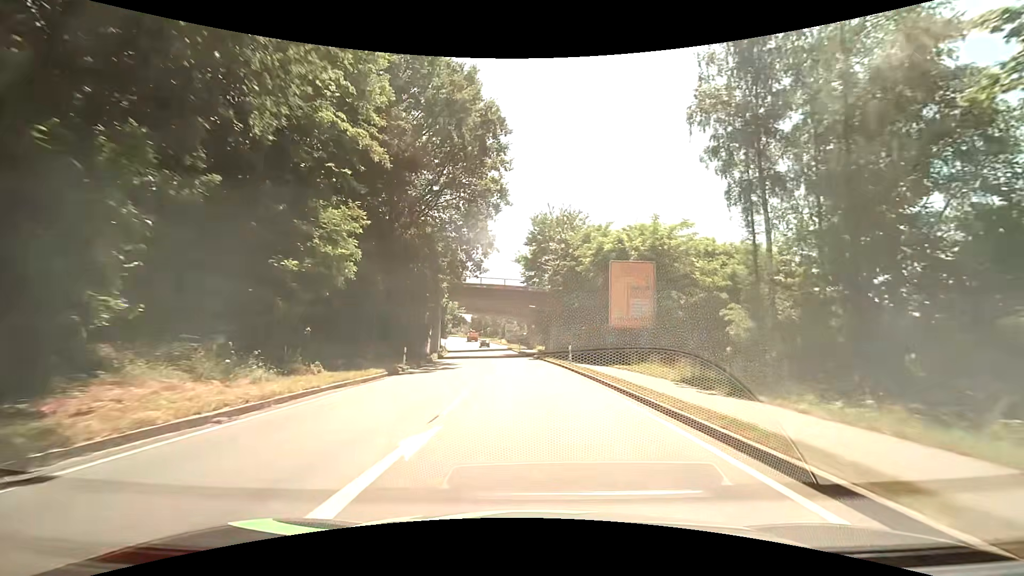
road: primary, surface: asphalt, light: Day
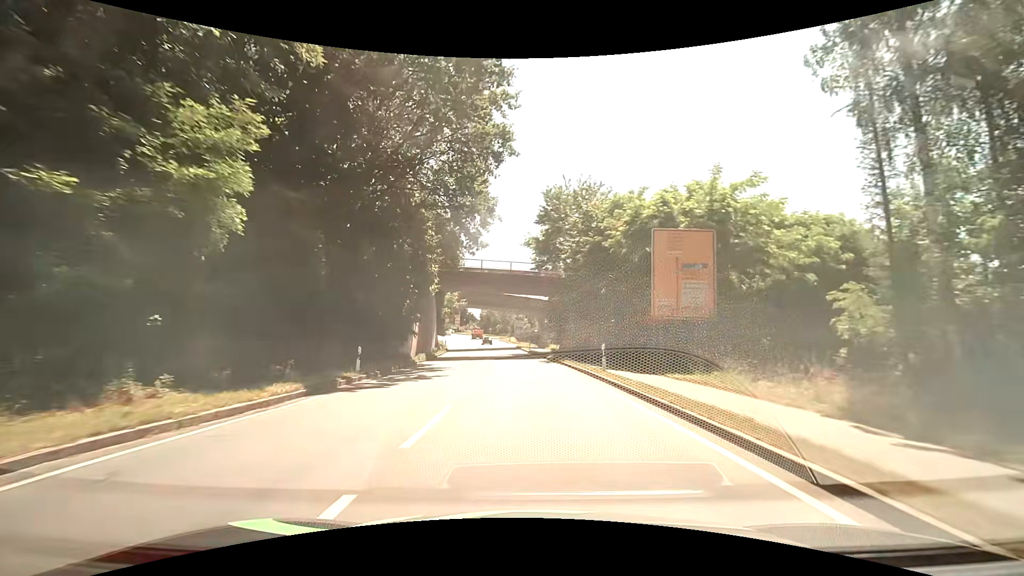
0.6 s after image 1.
(-0.1, +9.3) m; -2°
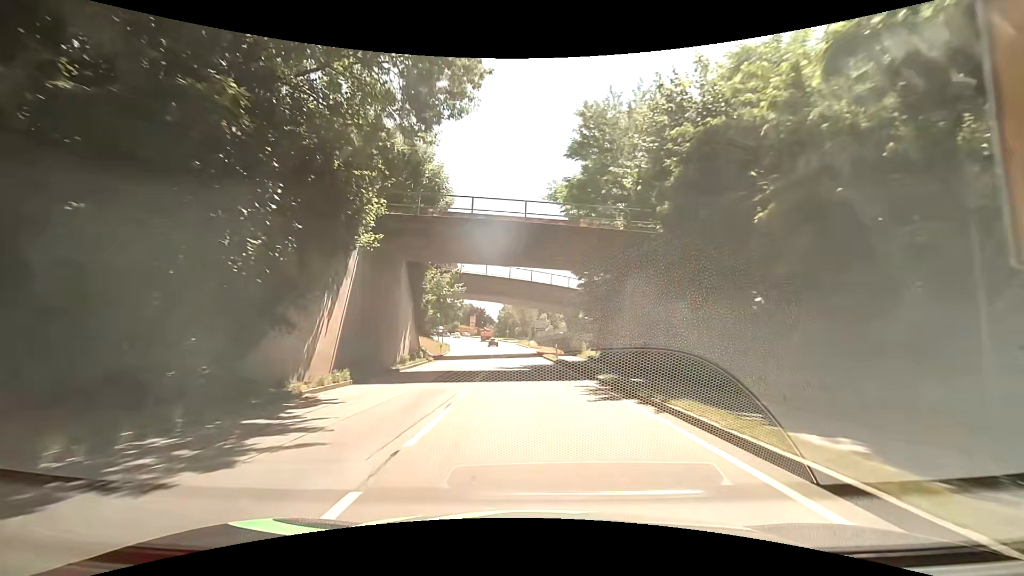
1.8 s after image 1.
(-0.3, +17.8) m; -2°
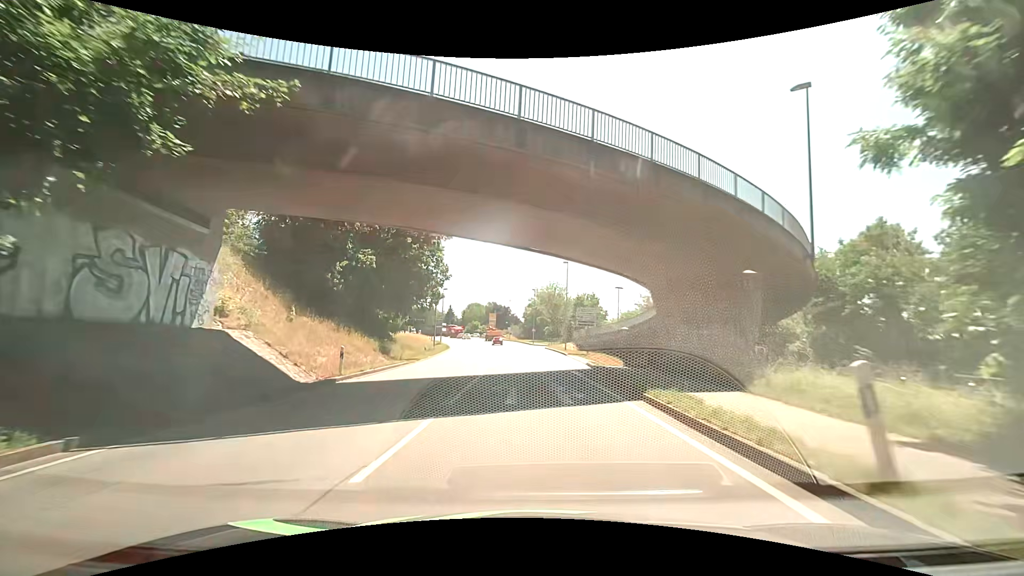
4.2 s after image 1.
(-1.1, +31.8) m; -5°
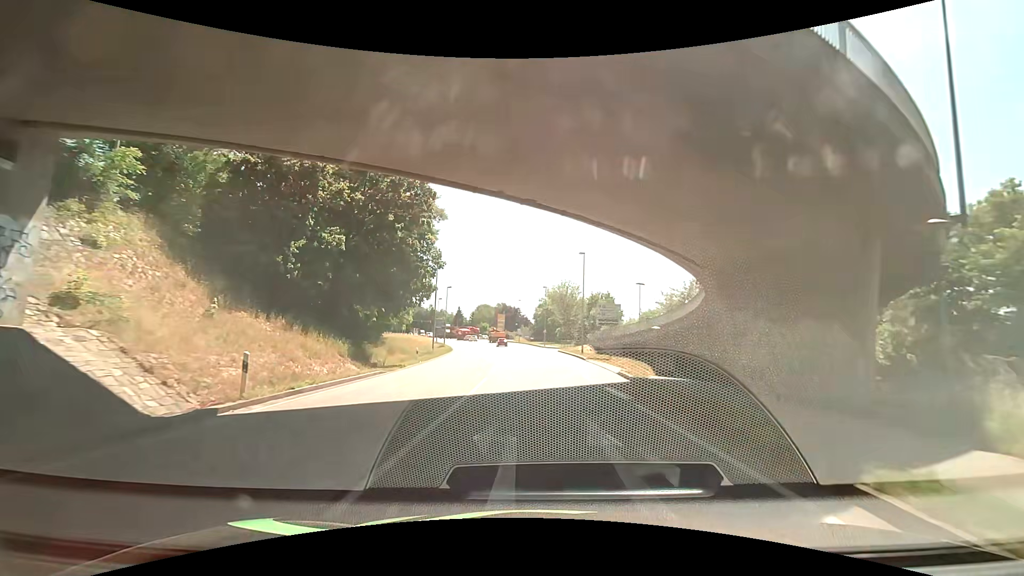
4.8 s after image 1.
(0.0, +7.1) m; 0°
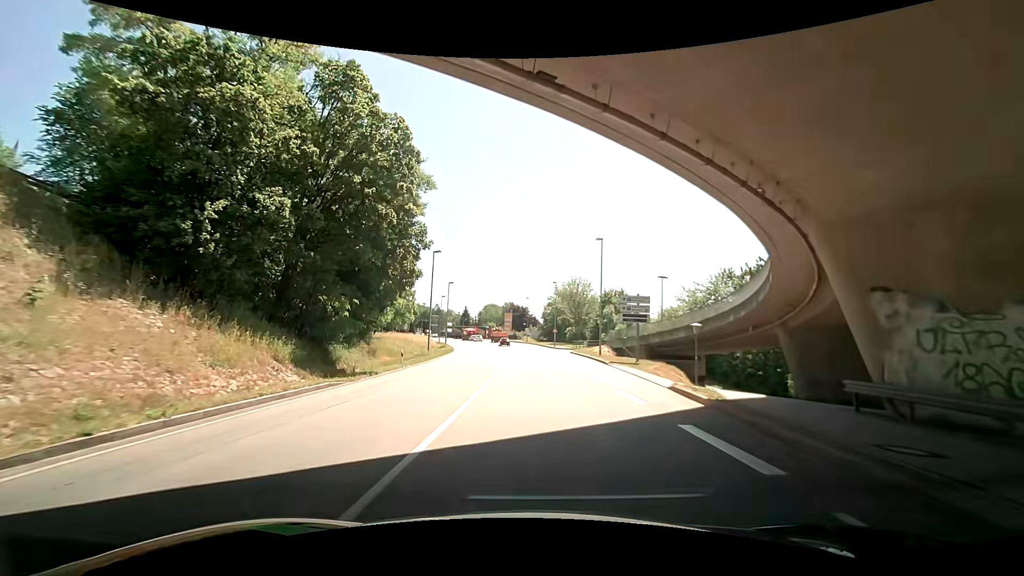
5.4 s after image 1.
(-0.1, +6.8) m; -1°
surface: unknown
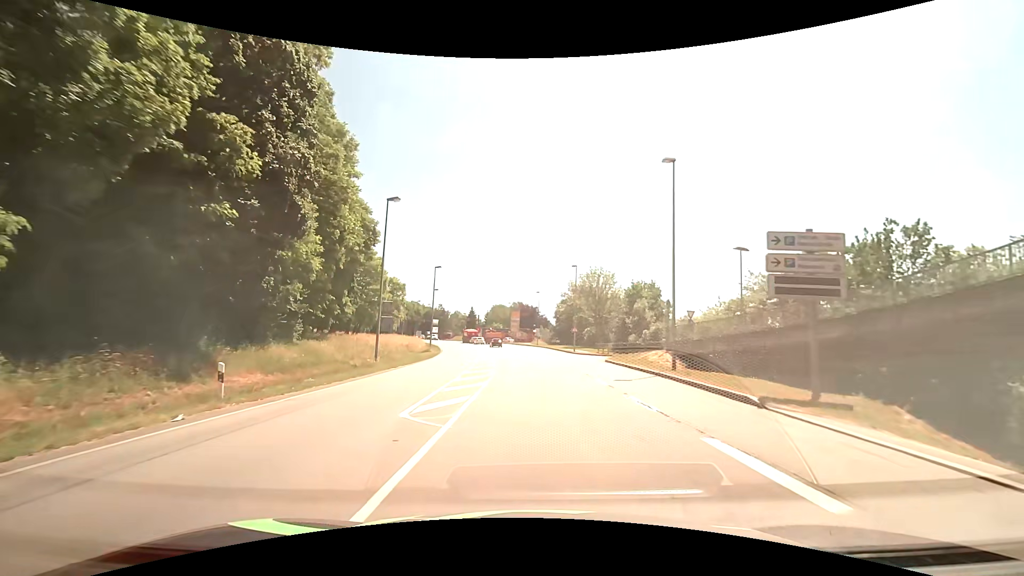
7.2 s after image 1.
(-0.2, +18.9) m; -1°
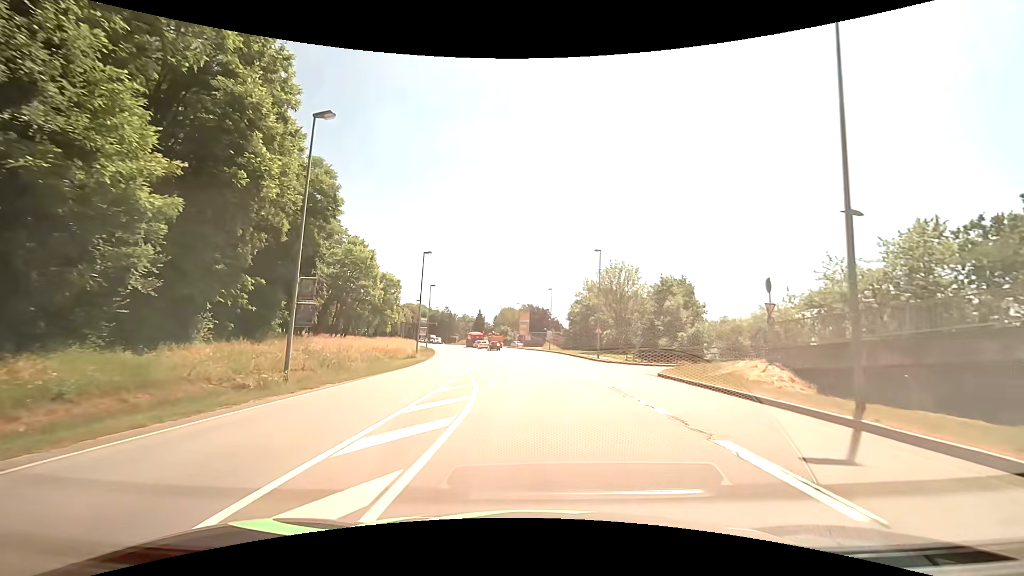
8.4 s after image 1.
(-0.2, +12.0) m; -1°
(0, +10) (-1, +20) (-2, +30) (-3, +40) (-4, +50) (-6, +60) (-7, +70) (-9, +79) (-11, +89) (-14, +99) m
